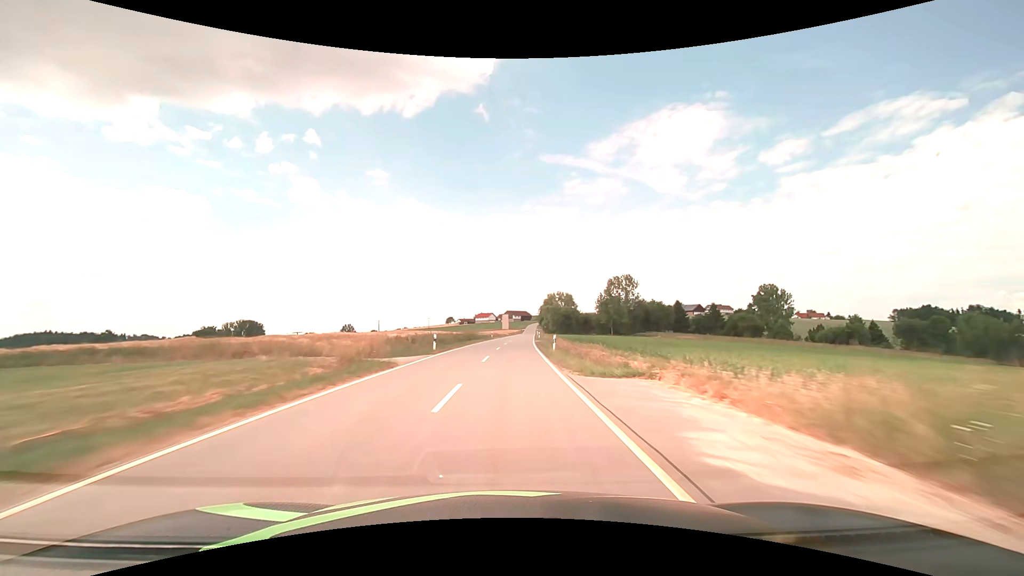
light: Day
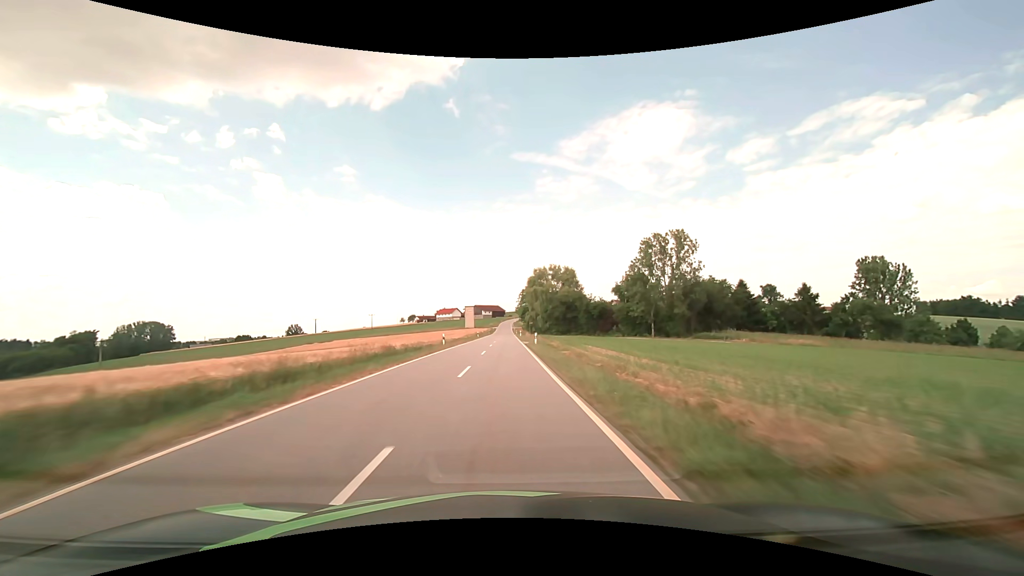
(+3.0, +79.1) m; +3°
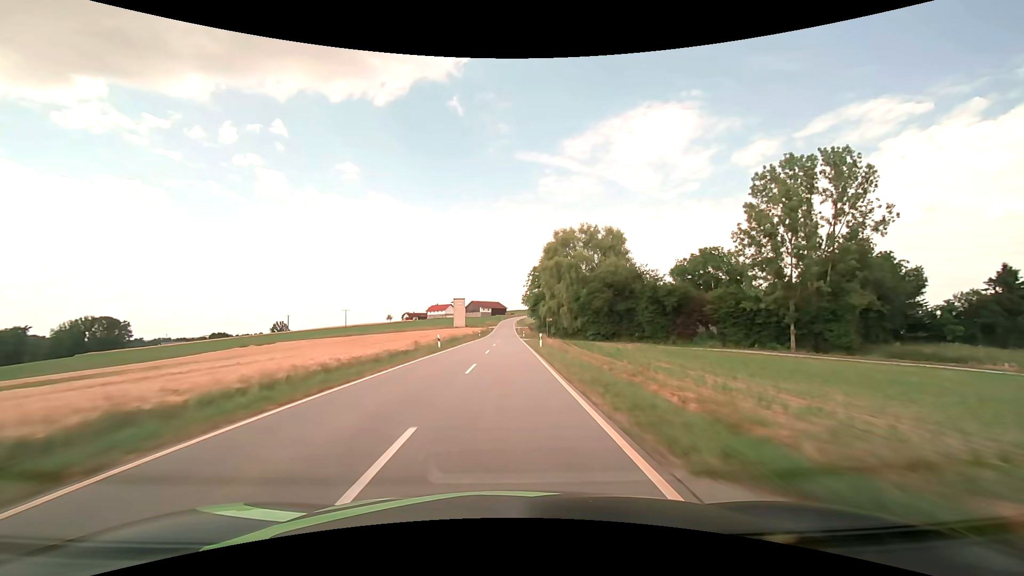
(0.0, +47.6) m; 0°
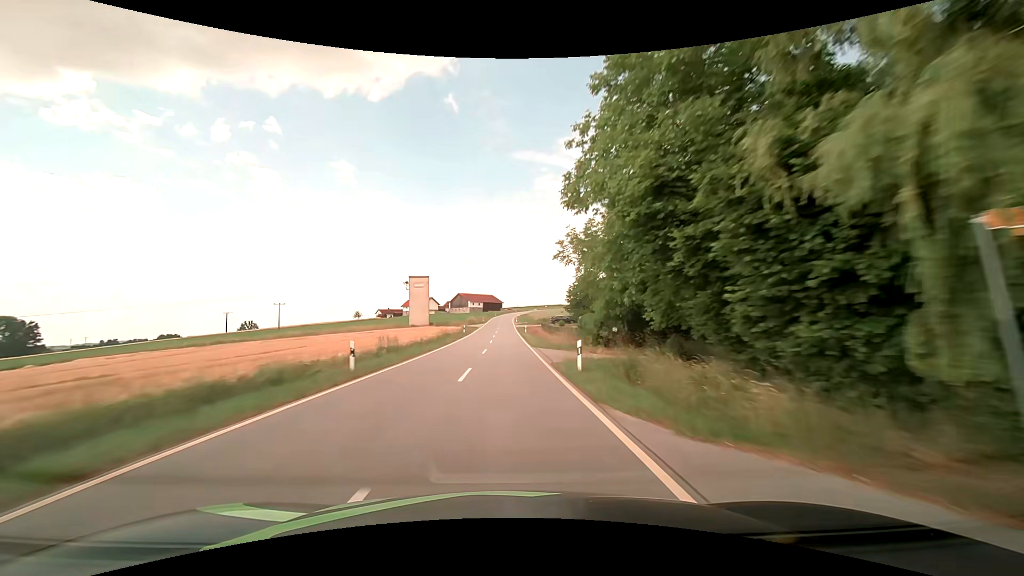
(+0.2, +63.4) m; 0°
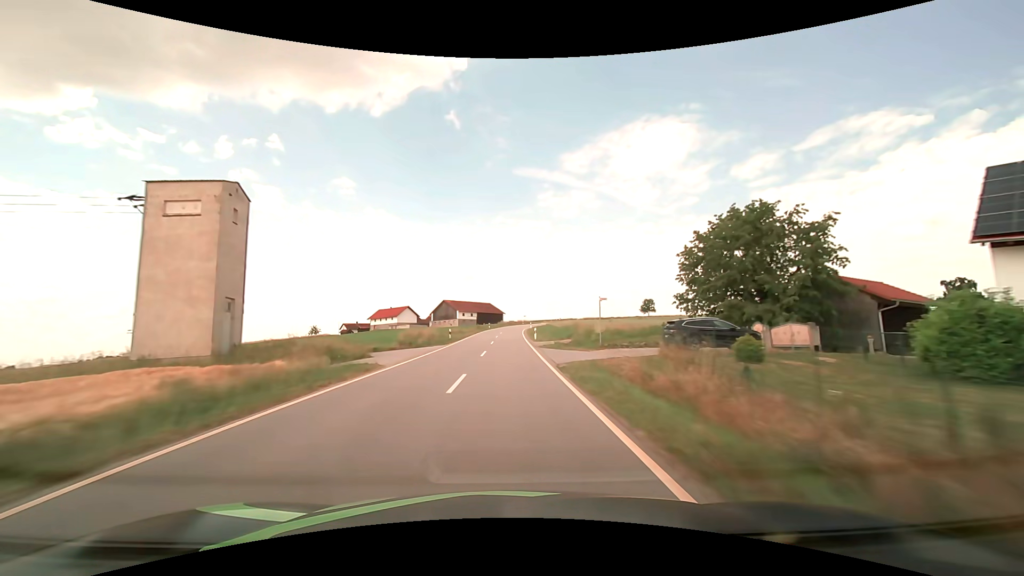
(-0.1, +63.2) m; 0°
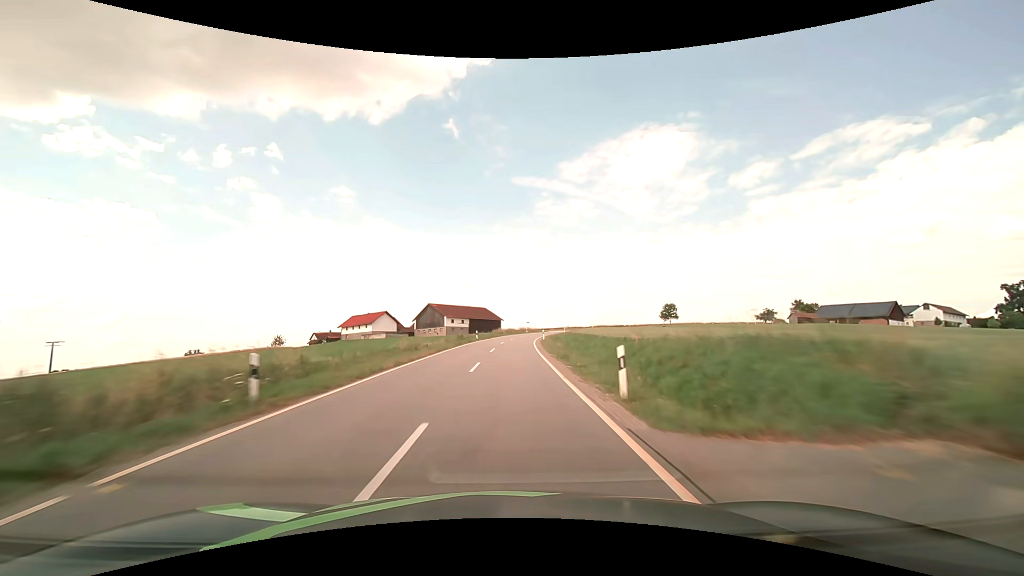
(0.0, +31.3) m; 0°
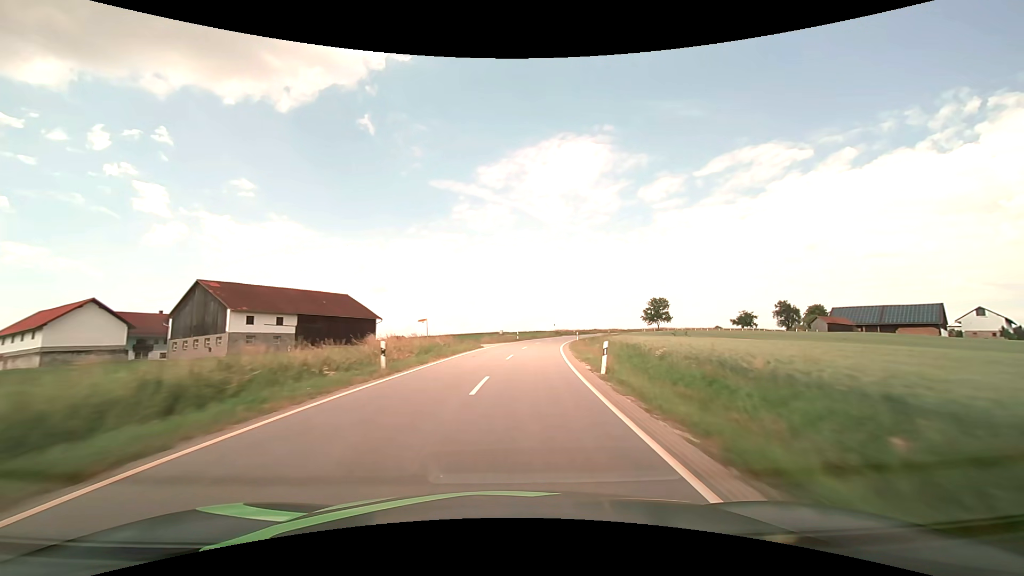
(+4.5, +77.7) m; +9°
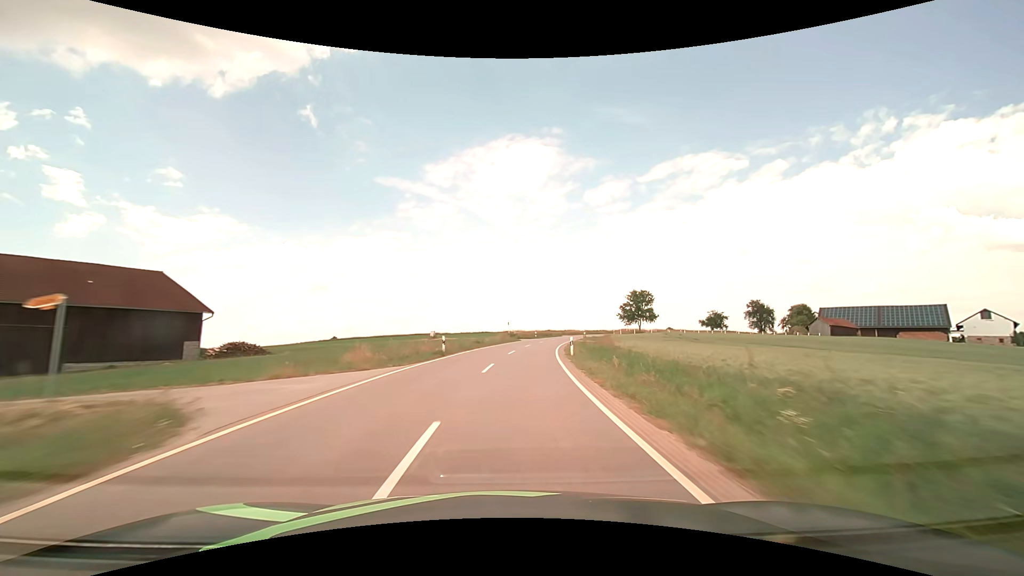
(+1.7, +31.2) m; +6°
(0, +10) (+1, +20) (+1, +30) (+3, +40) (+4, +50) (+6, +60) (+8, +69) (+10, +79) (+13, +89) (+16, +98) m
